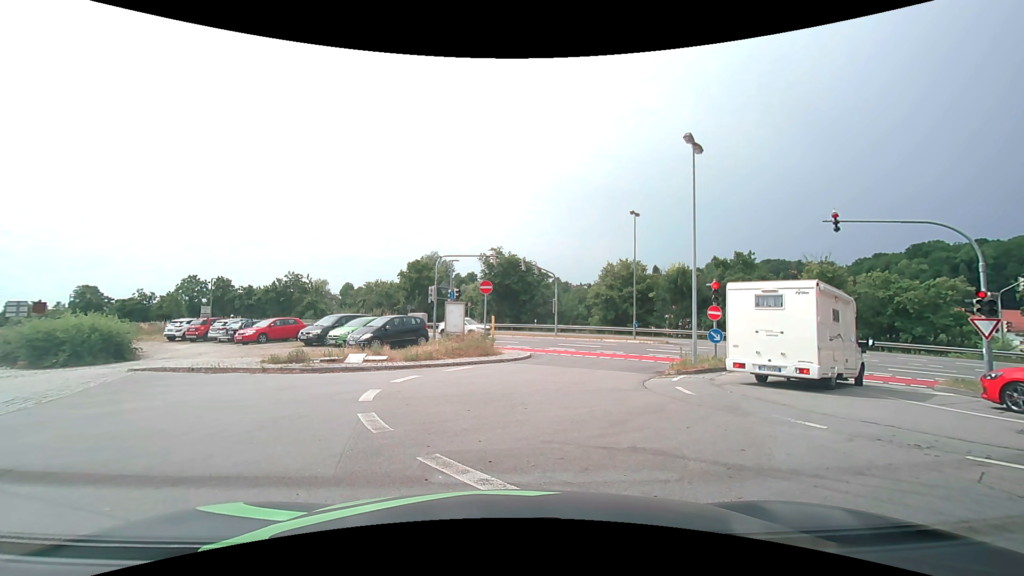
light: Day
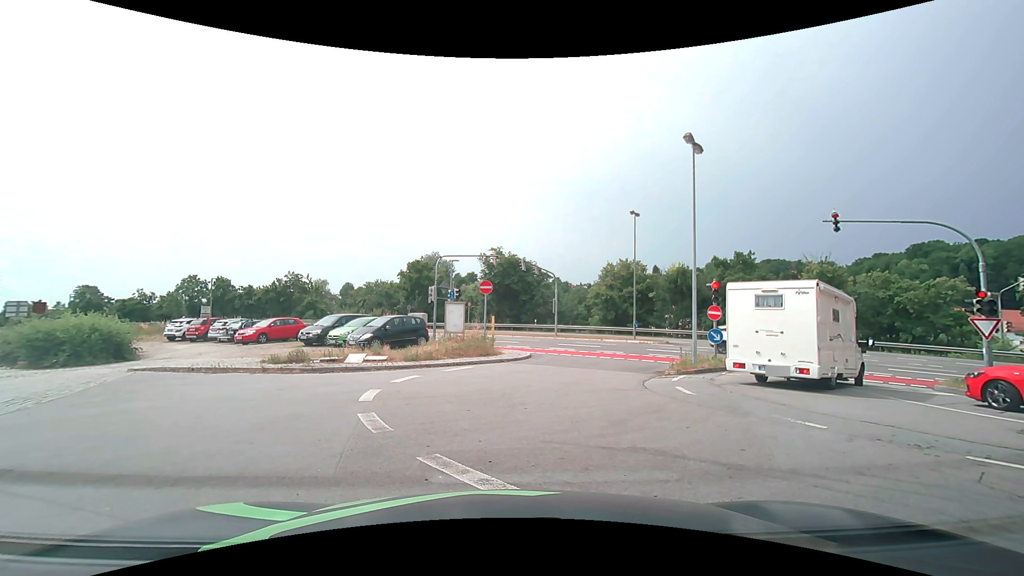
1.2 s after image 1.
(0.0, 0.0) m; 0°
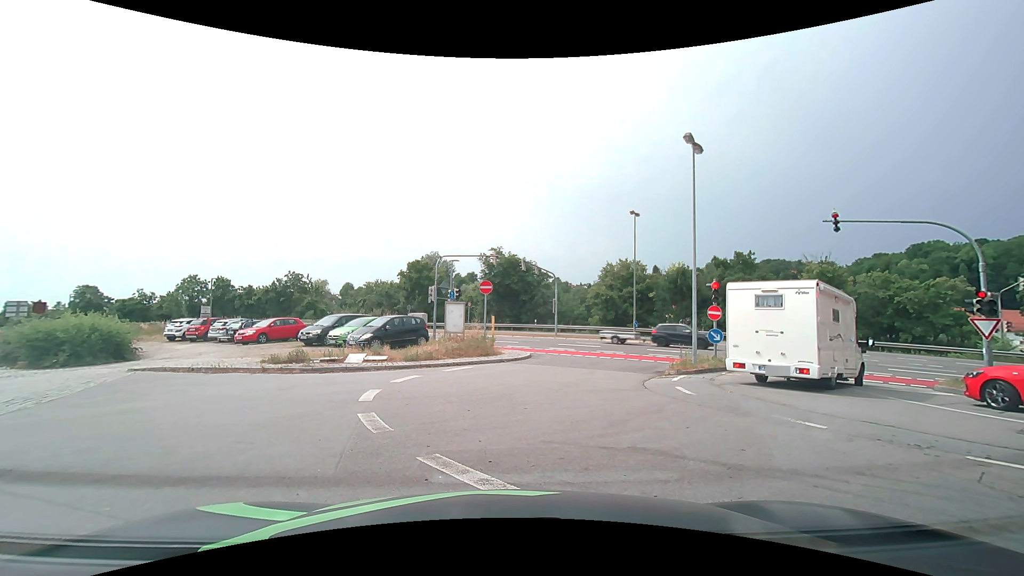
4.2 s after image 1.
(0.0, 0.0) m; 0°
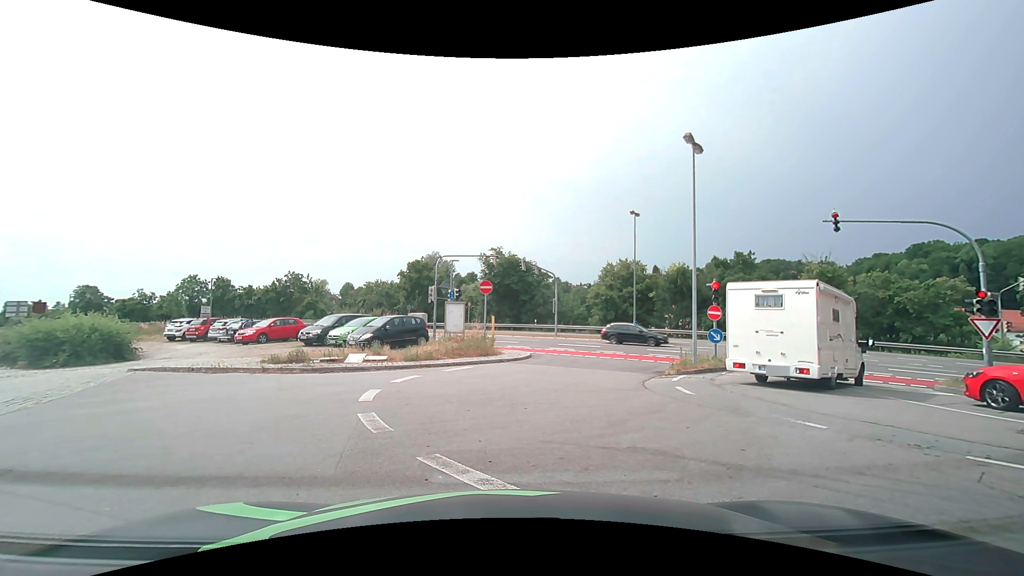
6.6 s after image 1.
(0.0, 0.0) m; 0°
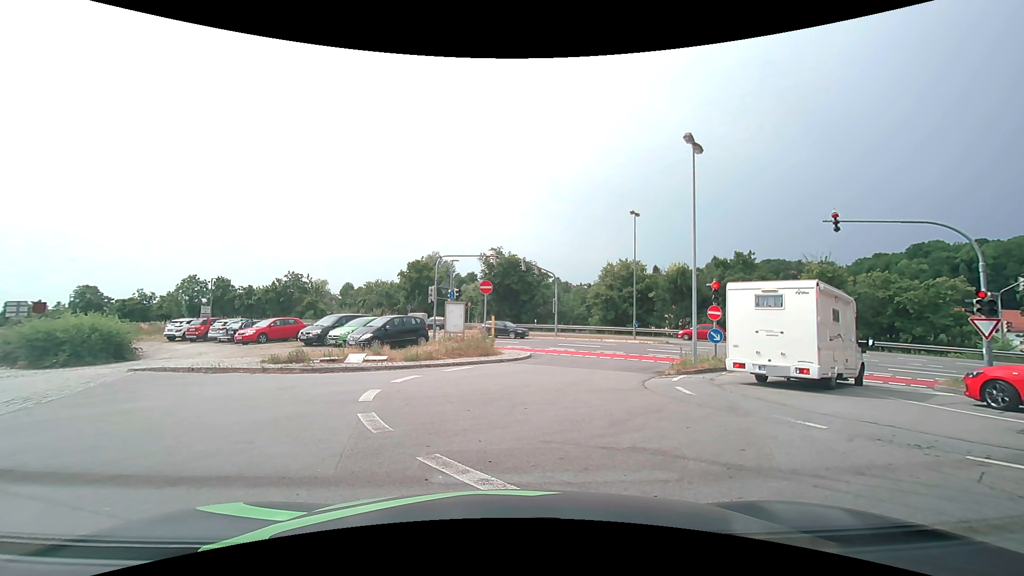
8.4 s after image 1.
(0.0, 0.0) m; 0°
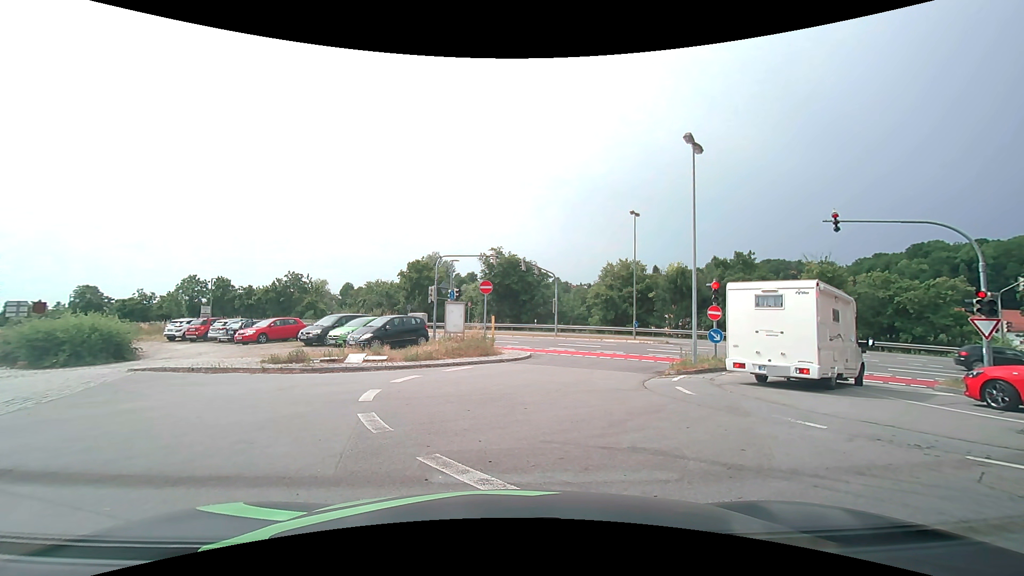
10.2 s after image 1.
(0.0, 0.0) m; 0°
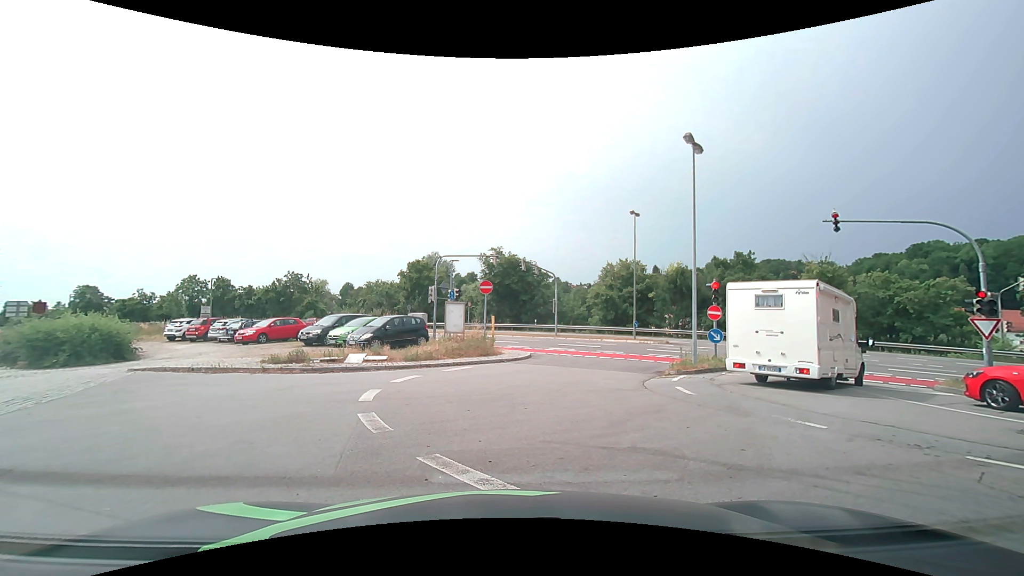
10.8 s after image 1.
(0.0, 0.0) m; 0°
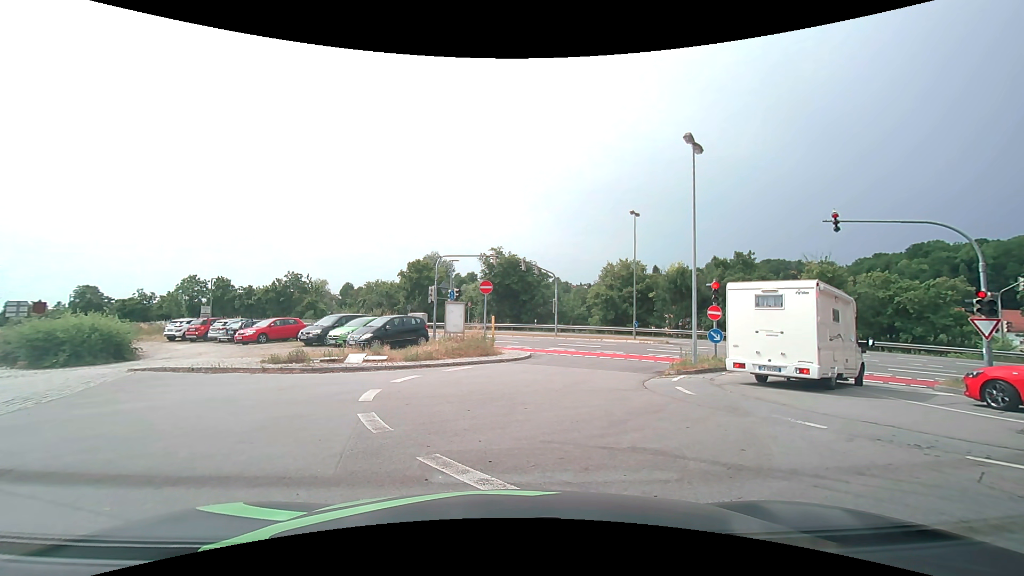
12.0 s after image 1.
(0.0, 0.0) m; 0°
